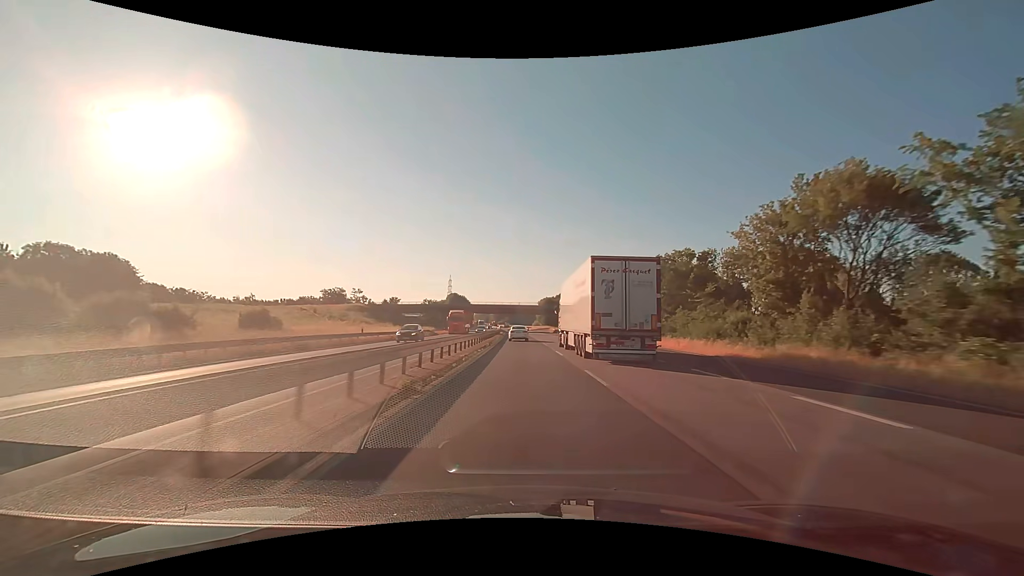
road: trunk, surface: asphalt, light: Day
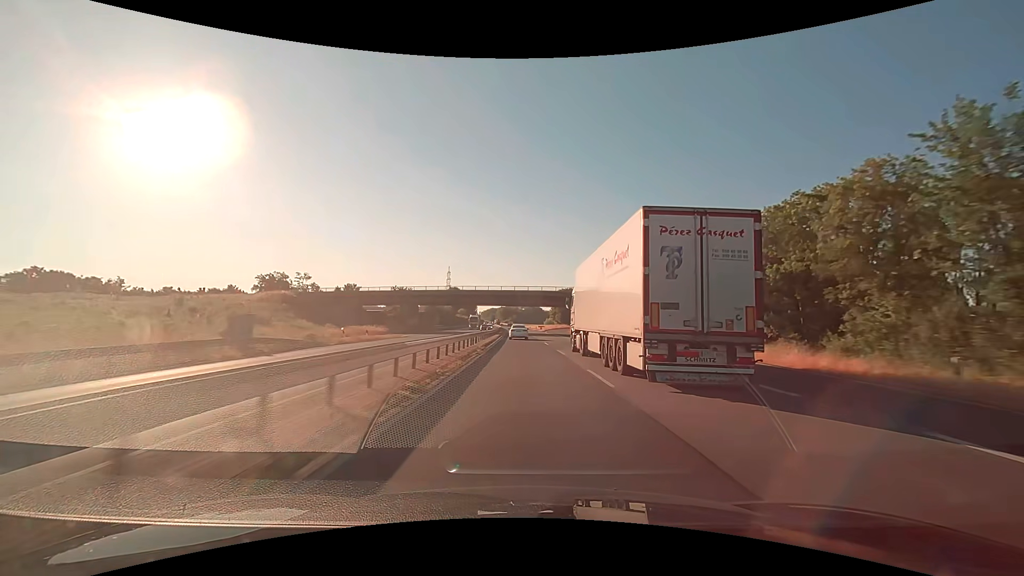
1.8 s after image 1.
(-0.4, +49.4) m; -1°
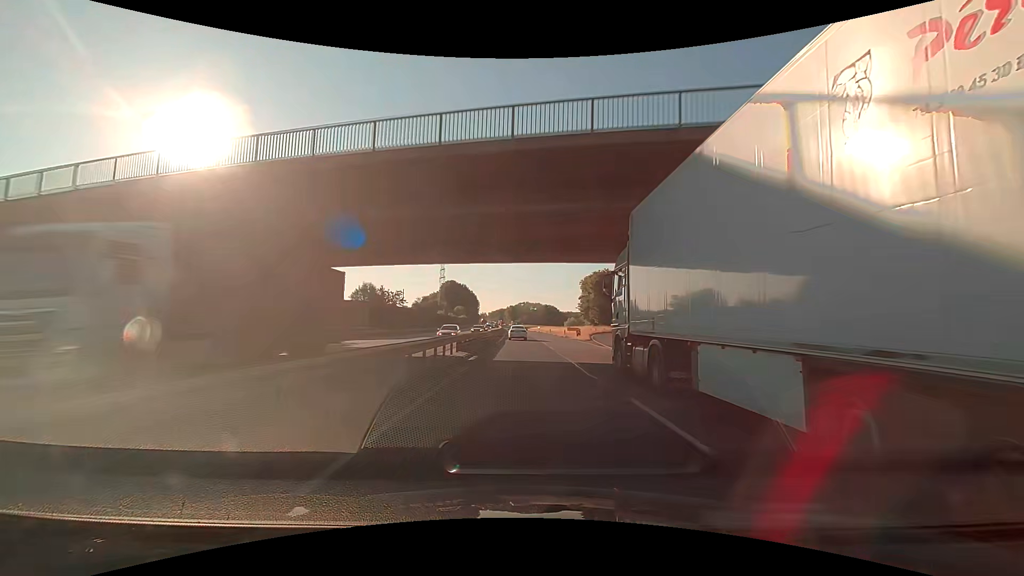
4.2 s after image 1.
(-0.6, +67.1) m; -1°
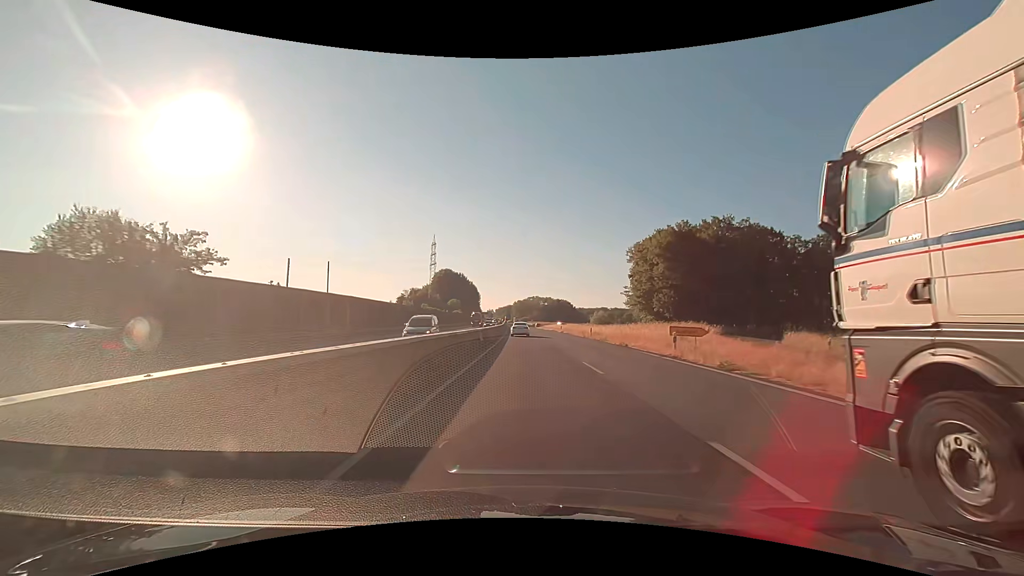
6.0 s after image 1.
(-0.5, +50.4) m; -1°
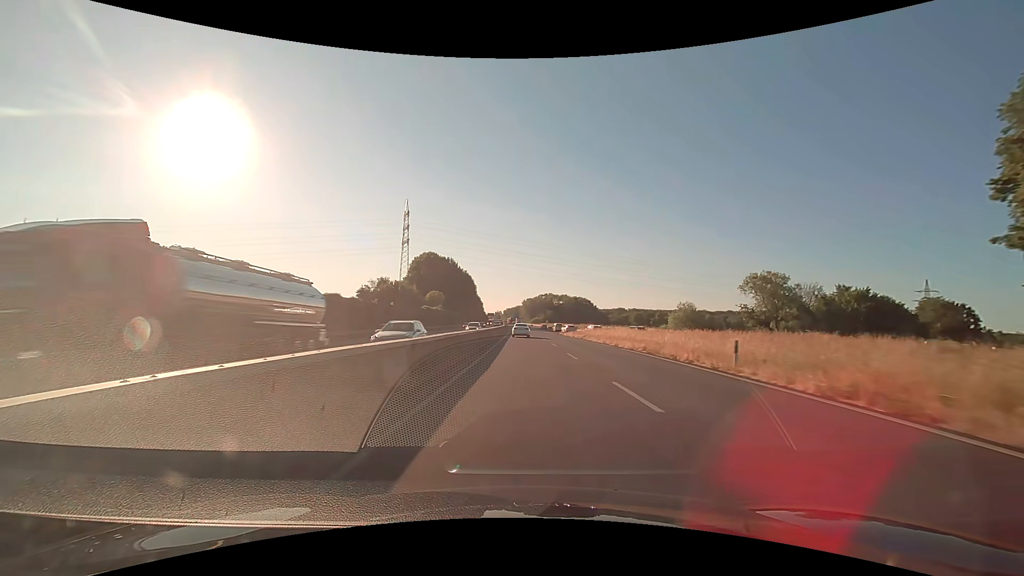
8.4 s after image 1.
(-0.8, +65.8) m; -1°
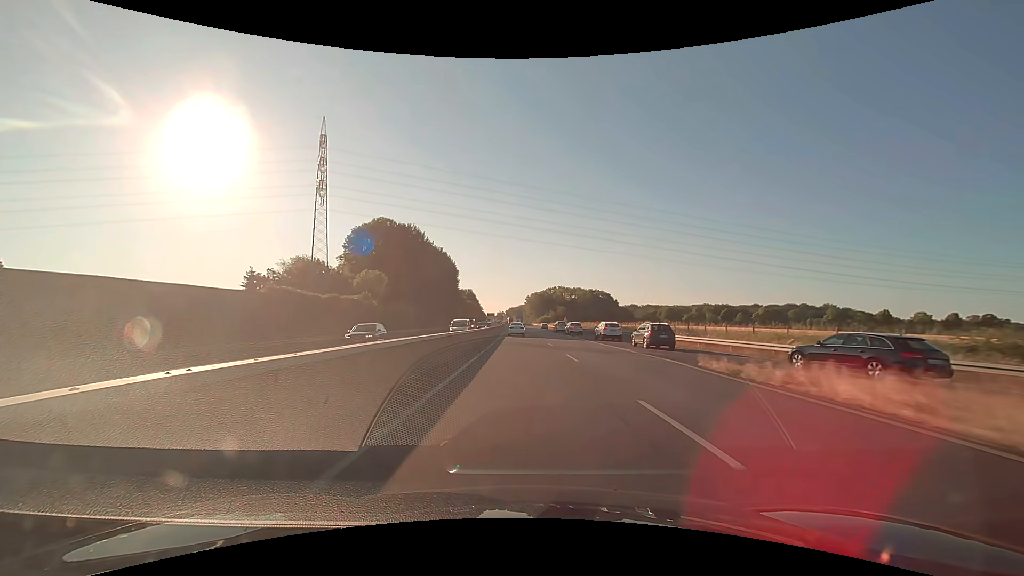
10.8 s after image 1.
(-0.2, +64.2) m; 0°
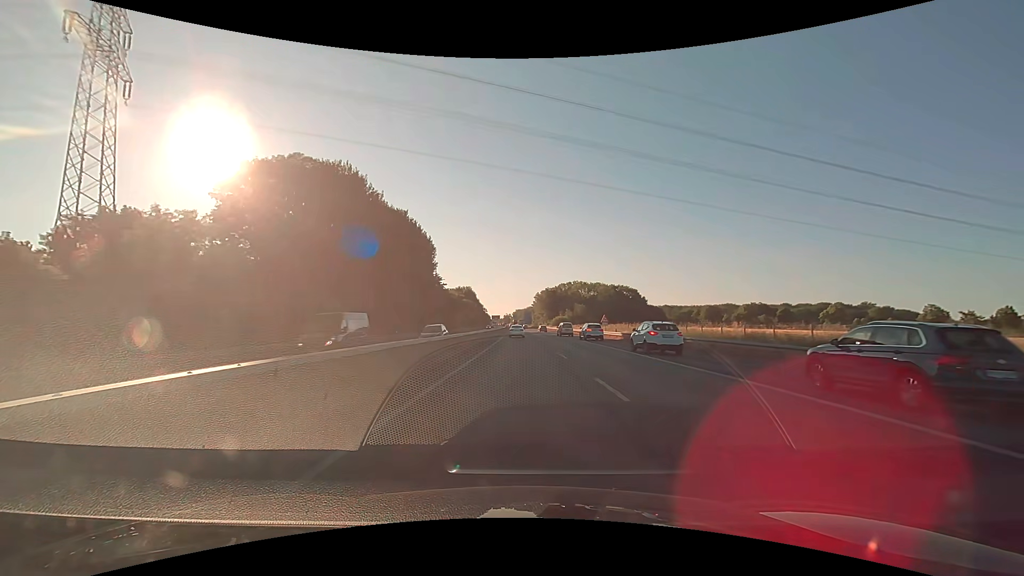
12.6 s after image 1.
(-0.4, +47.6) m; -1°
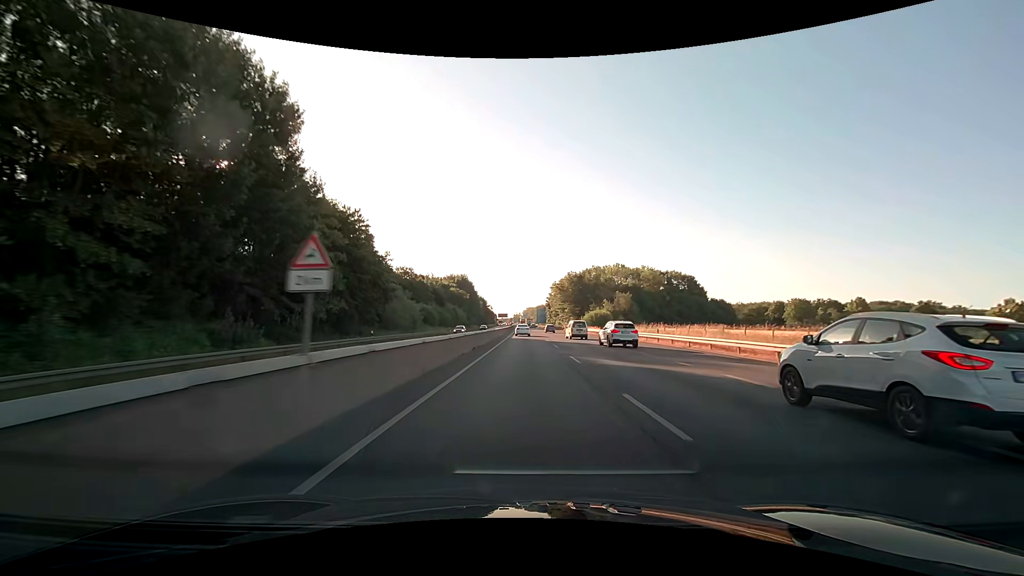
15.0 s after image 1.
(-0.7, +62.9) m; -1°
(0, +10) (0, +20) (0, +30) (0, +40) (0, +50) (0, +60) (0, +70) (0, +80) (0, +90) (0, +100) m
